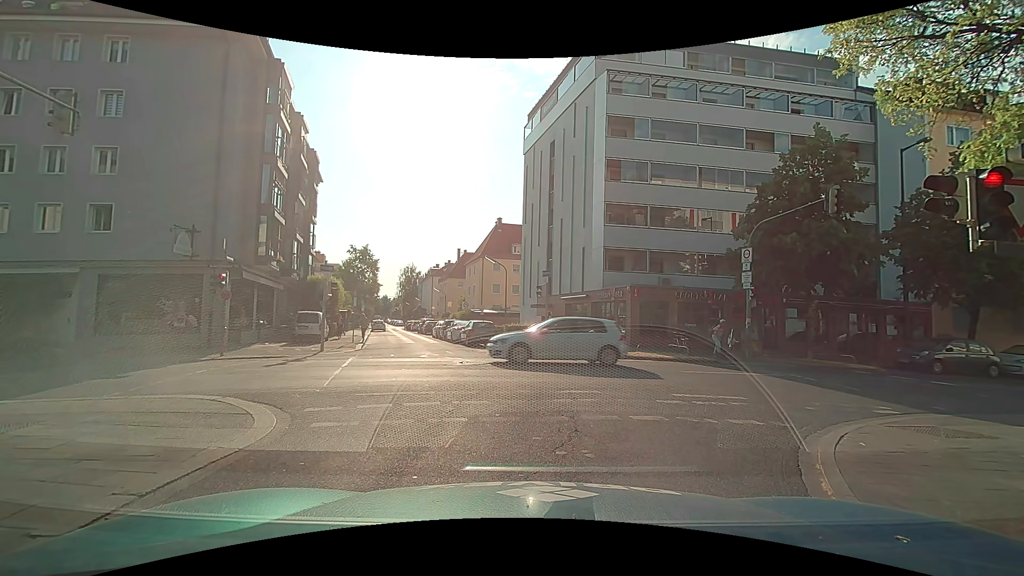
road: residential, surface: asphalt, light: Day
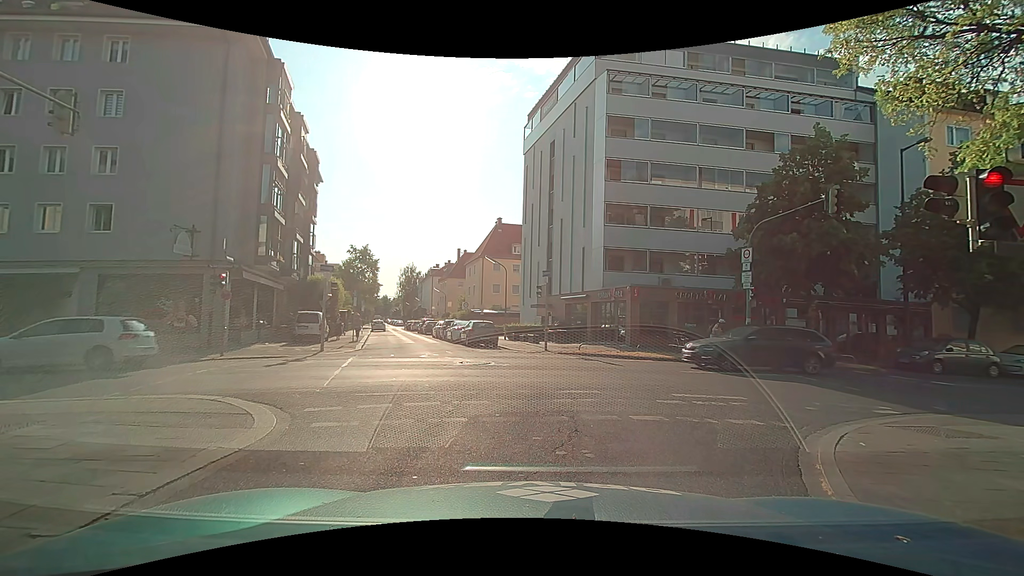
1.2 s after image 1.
(0.0, 0.0) m; 0°
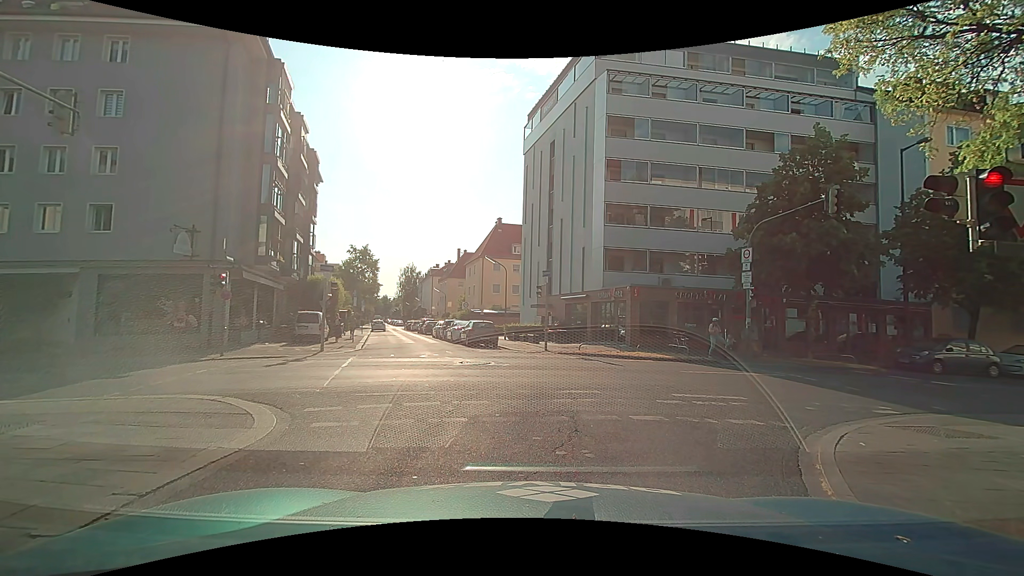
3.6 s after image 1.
(0.0, 0.0) m; 0°
